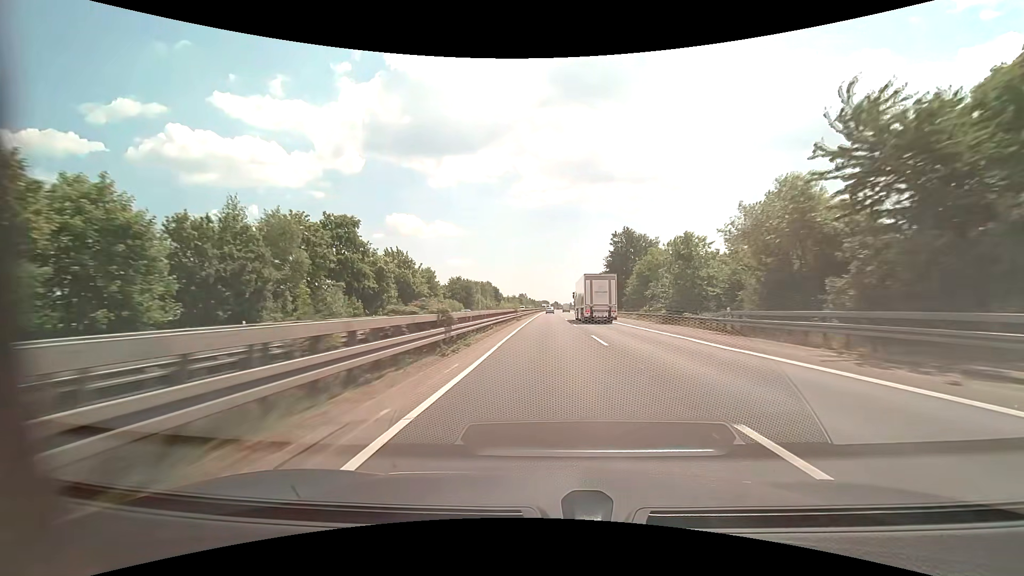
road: motorway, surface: asphalt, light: Day
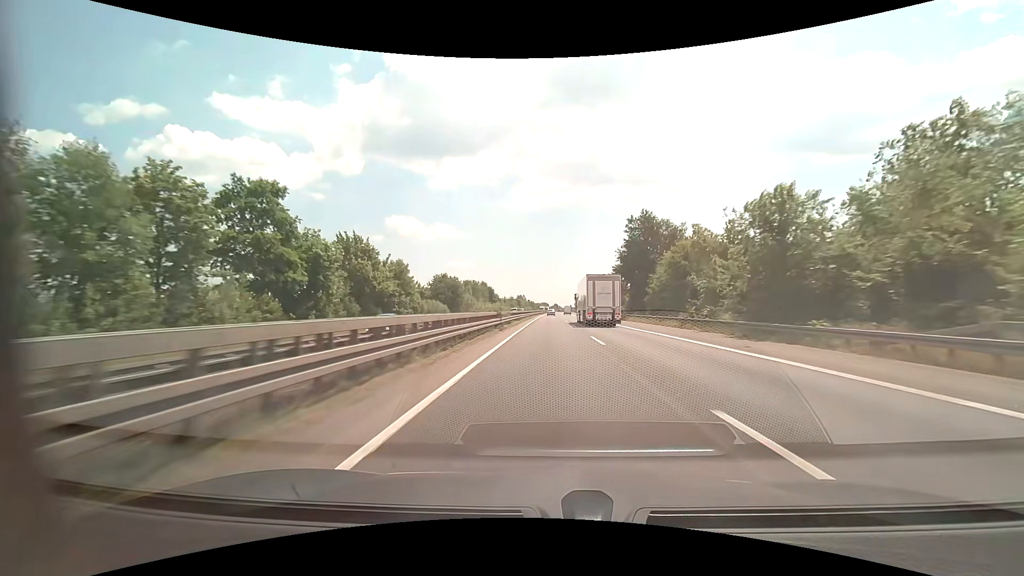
(0.0, +17.4) m; 0°
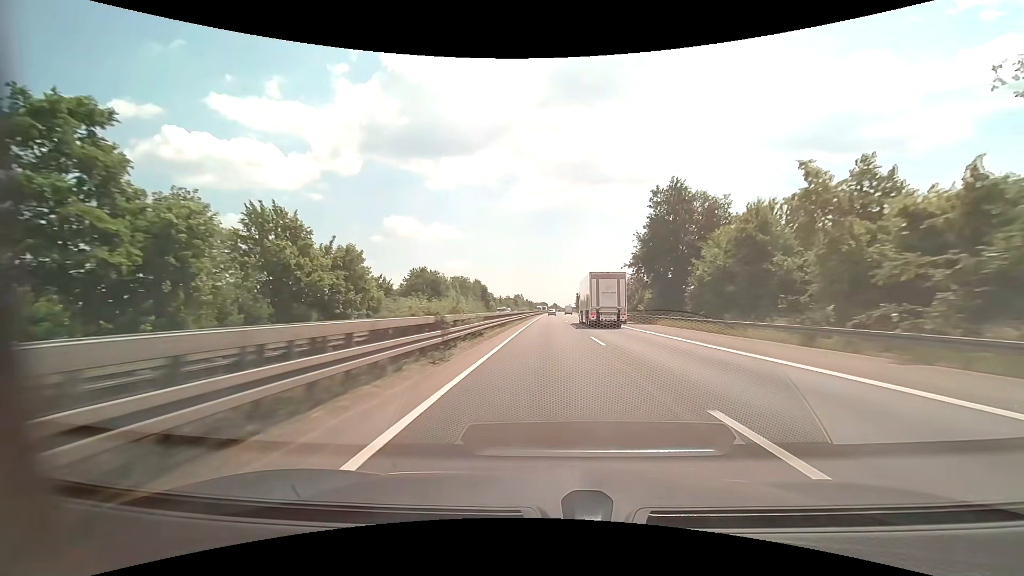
(0.0, +17.8) m; 0°
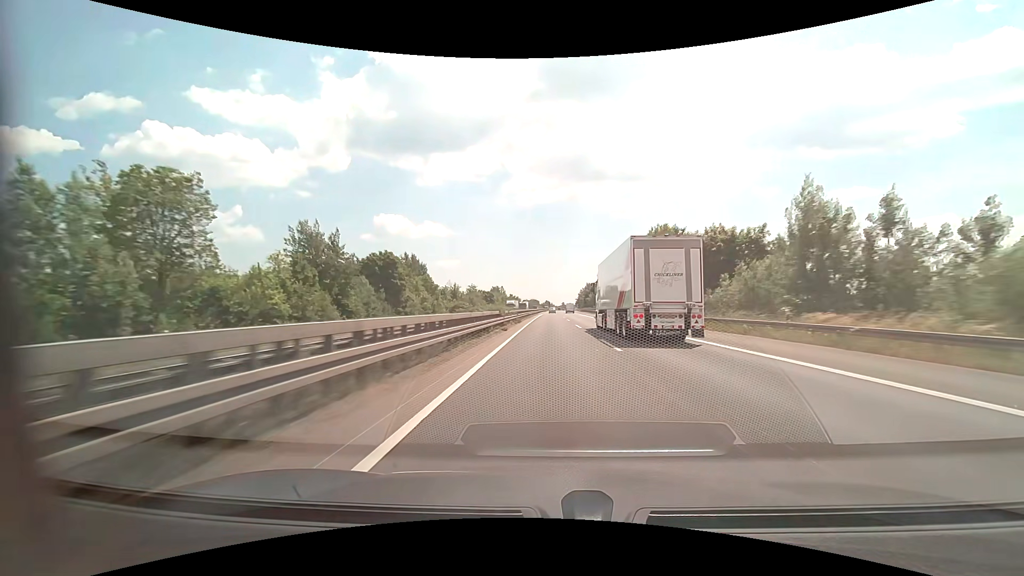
(+0.5, +94.1) m; +1°
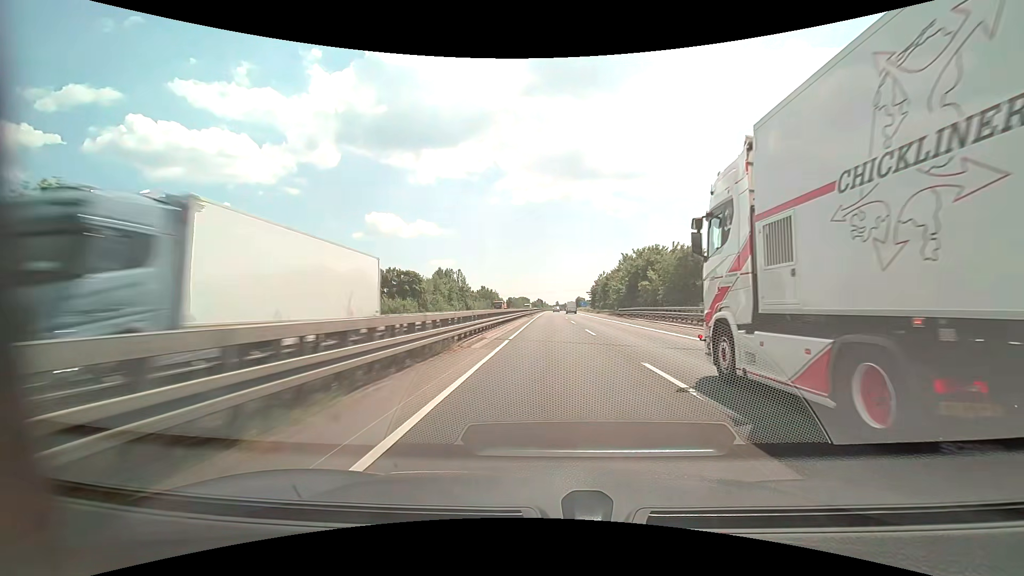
(+0.8, +100.0) m; +1°
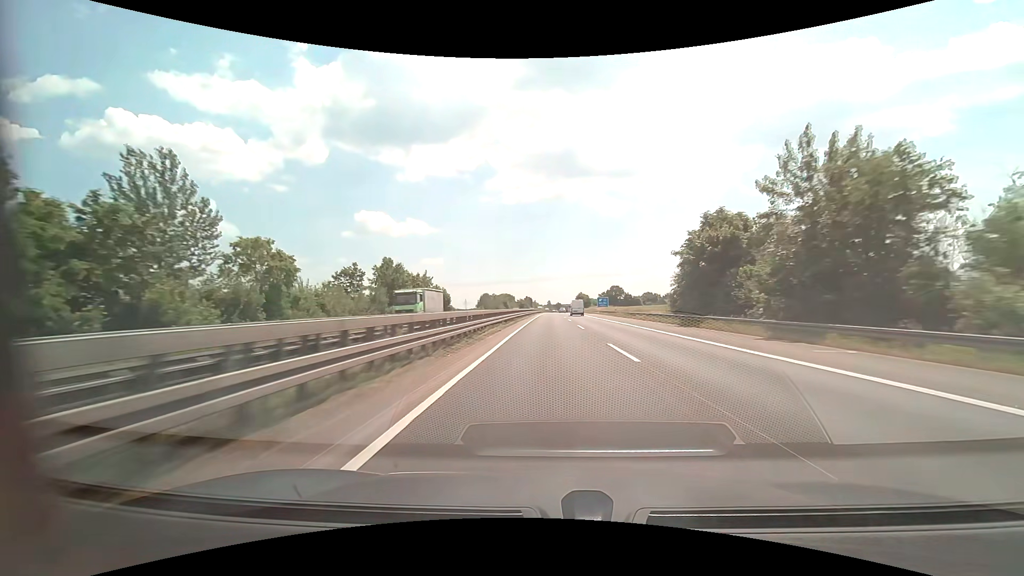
(+1.0, +101.6) m; +1°
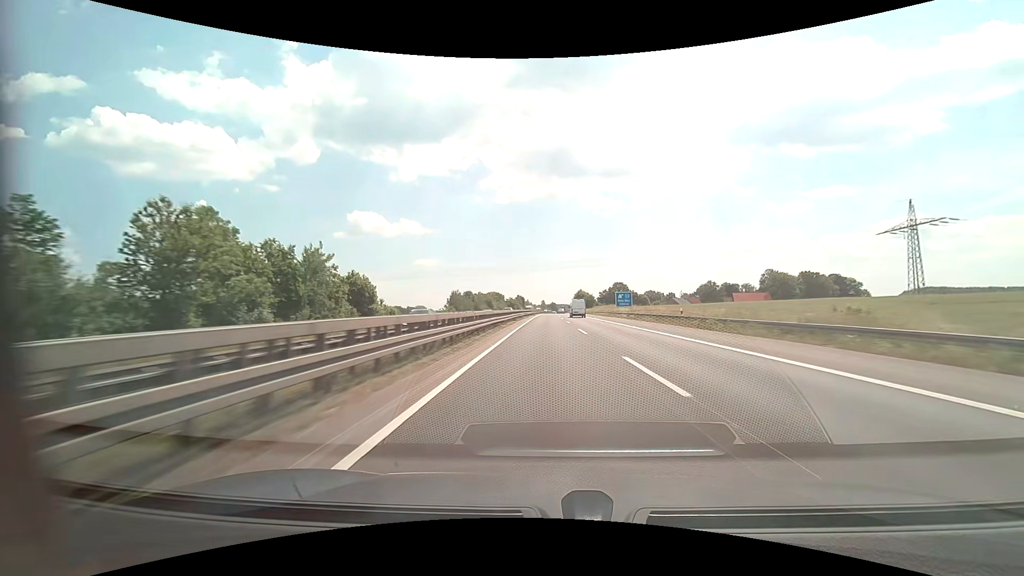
(+0.2, +40.9) m; +1°
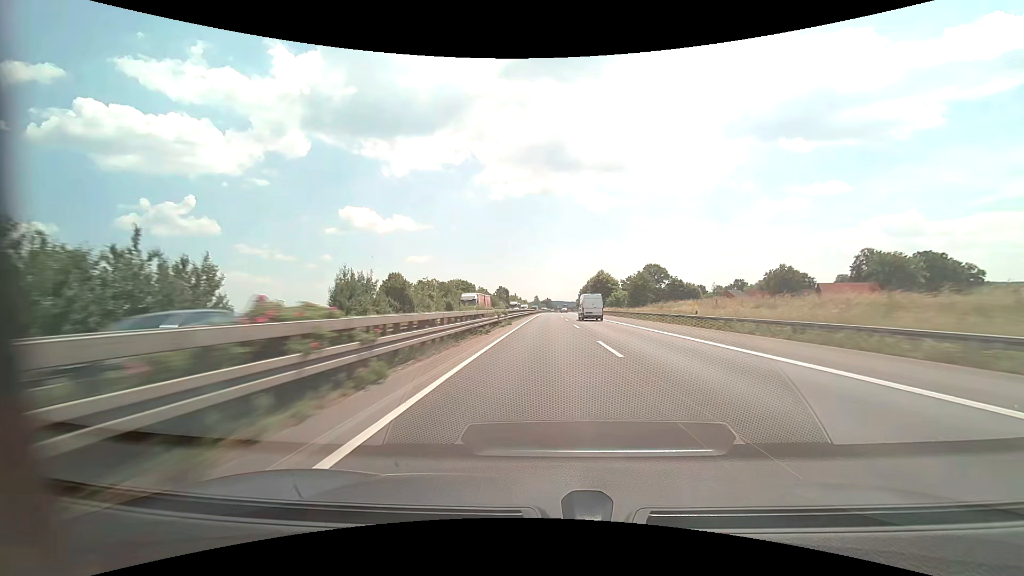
(+0.6, +102.7) m; +1°
(0, +10) (0, +20) (0, +30) (0, +40) (0, +50) (0, +60) (0, +70) (0, +80) (0, +90) (+1, +100) m
